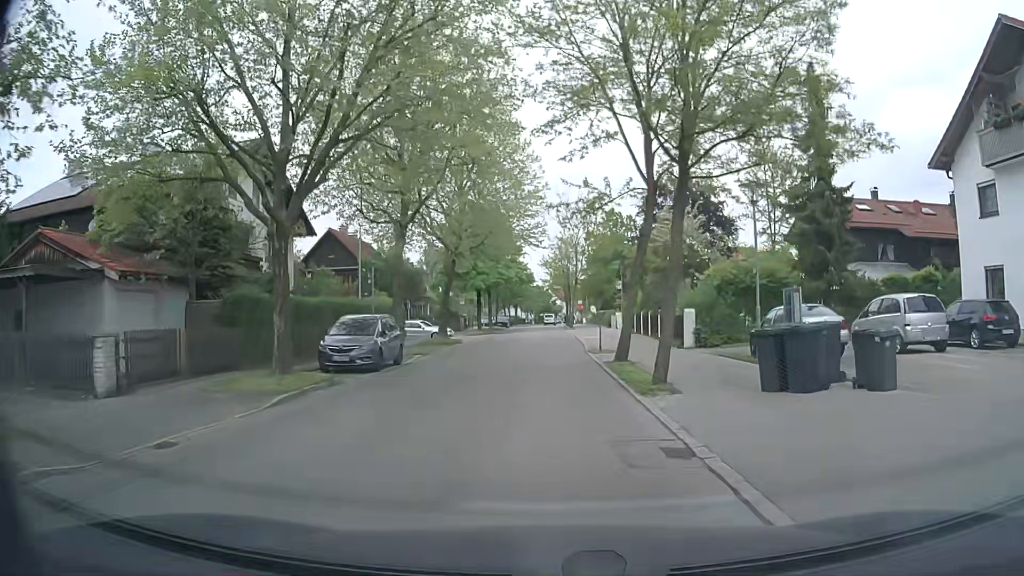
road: residential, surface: asphalt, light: Day
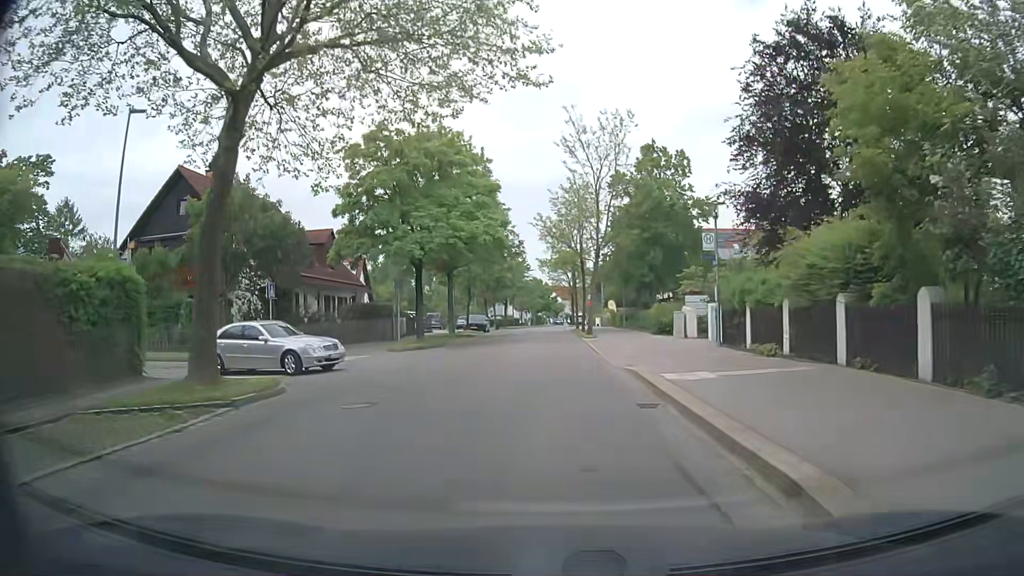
(-0.2, +27.3) m; -1°
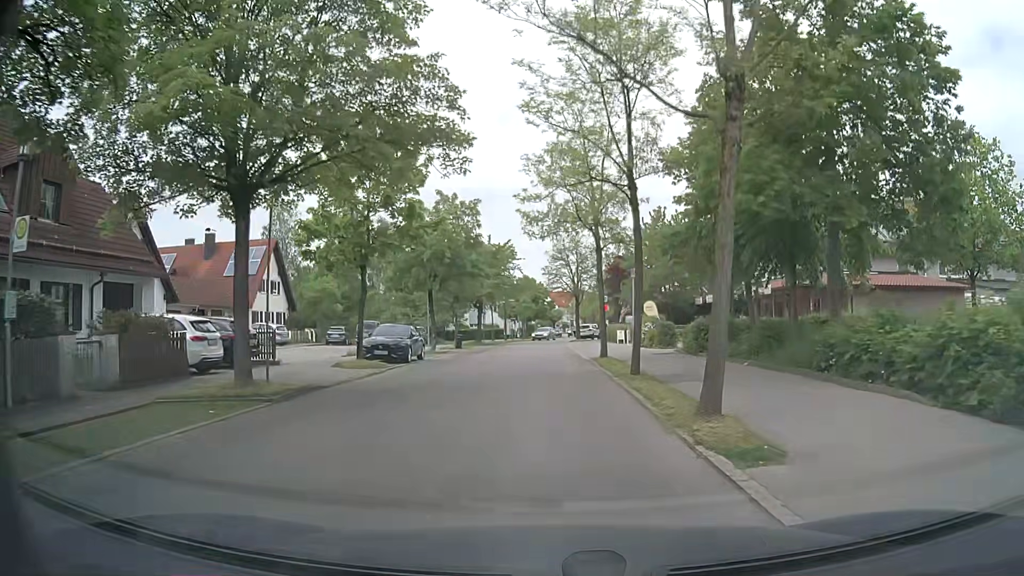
(+0.2, +27.7) m; +1°
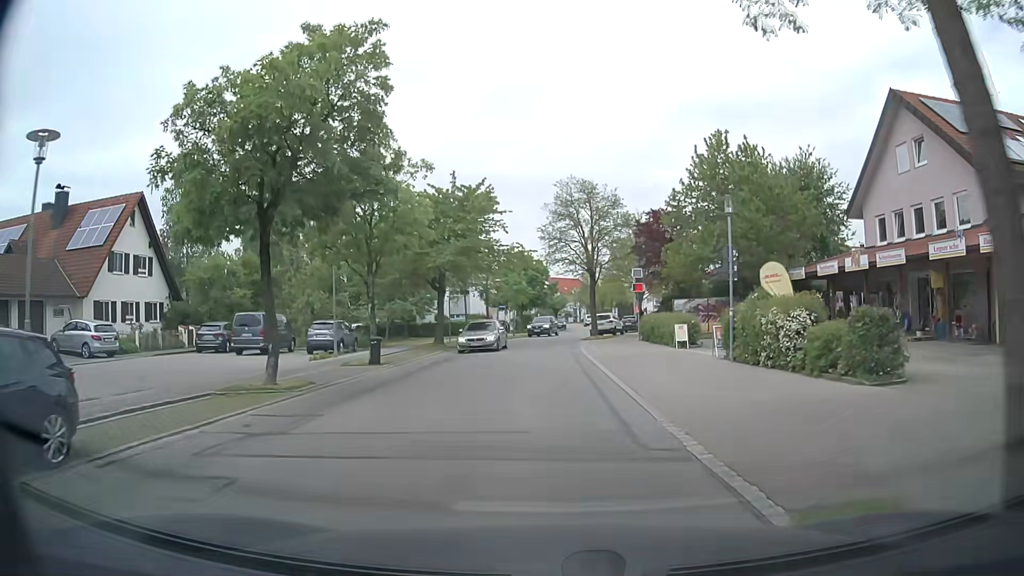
(0.0, +21.6) m; 0°
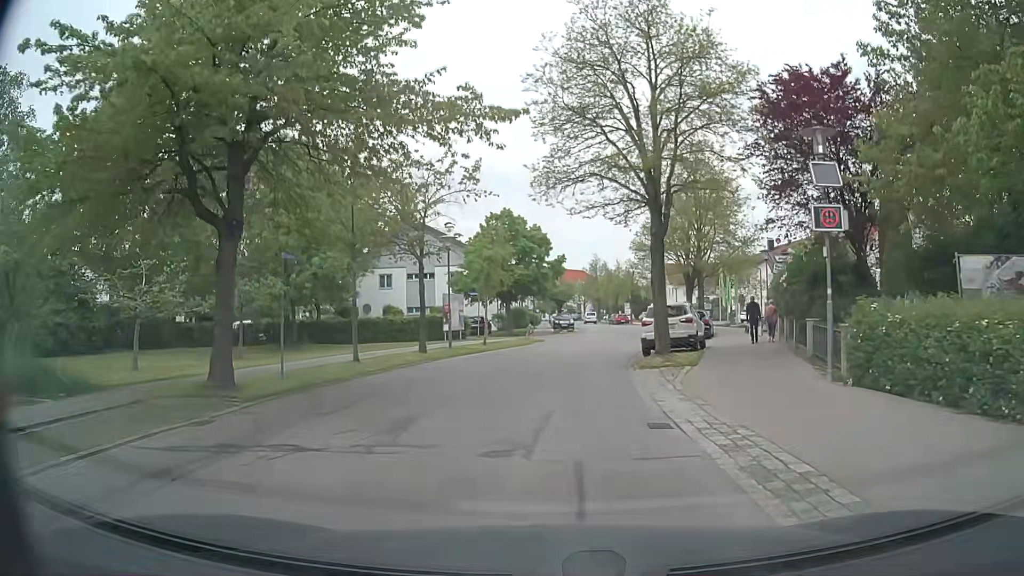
(0.0, +25.5) m; 0°
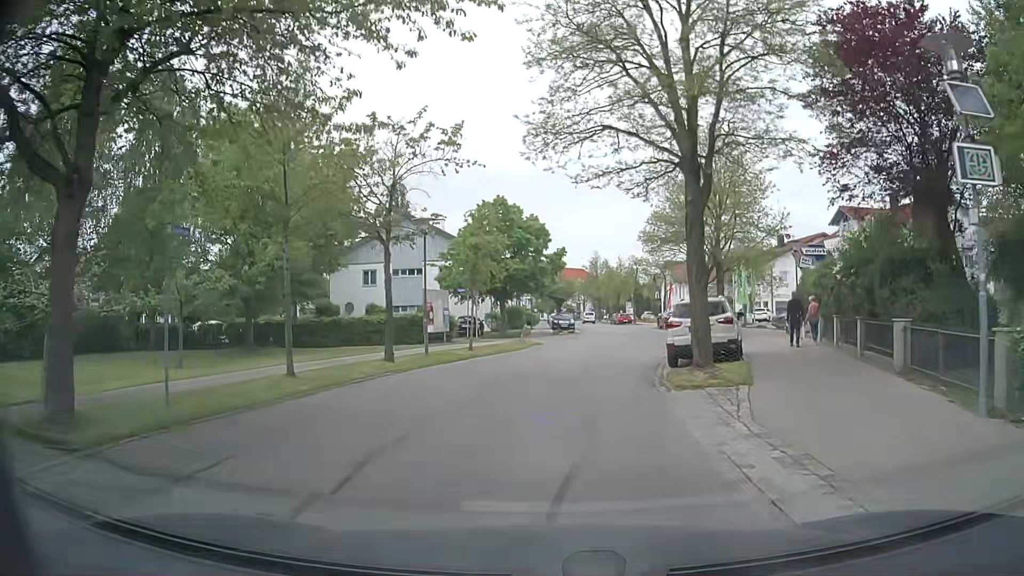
(0.0, +4.8) m; 0°
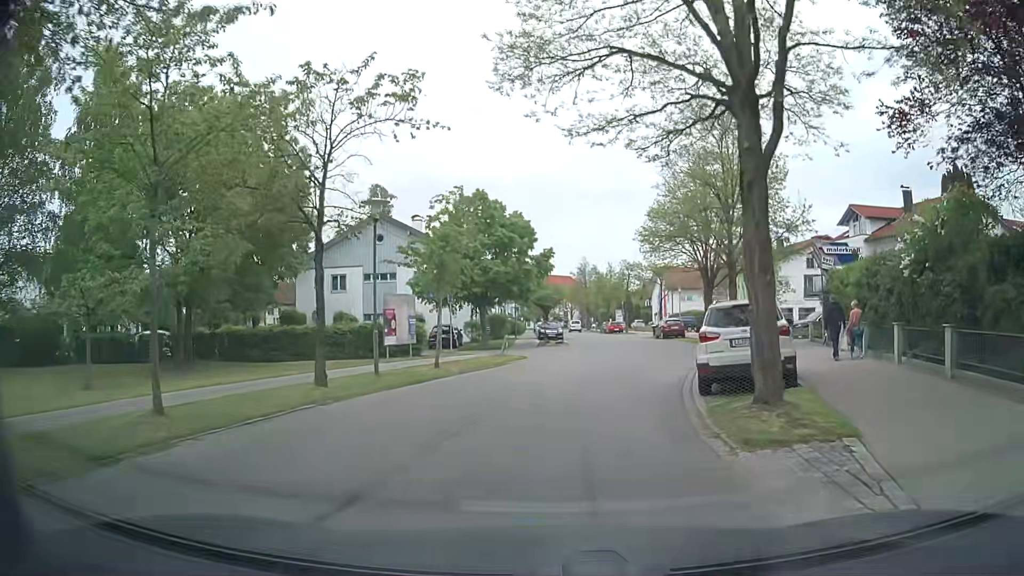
(0.0, +4.7) m; +1°
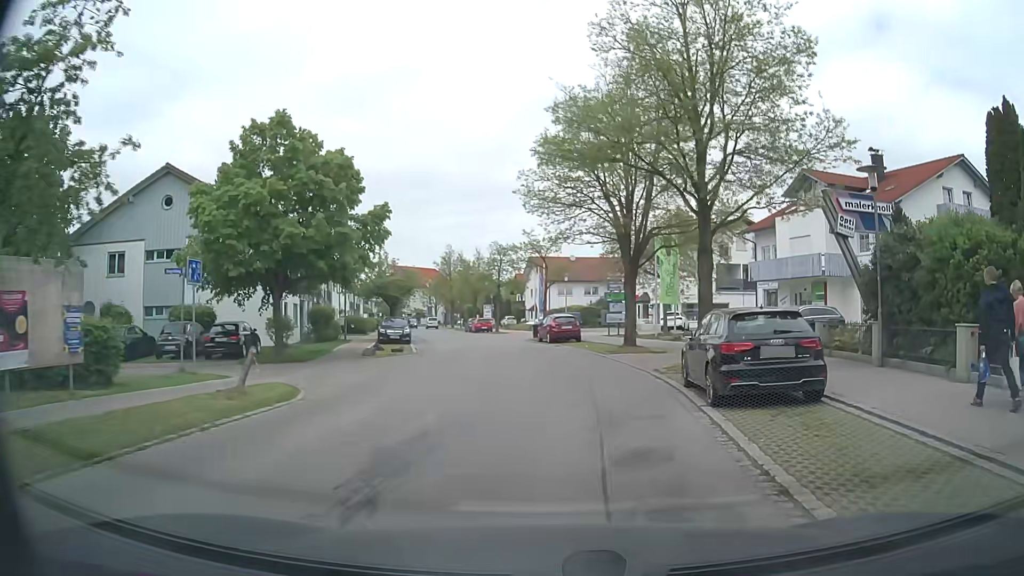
(+1.0, +14.0) m; +11°
(0, +10) (0, +20) (-1, +30) (-2, +40) (-5, +50) (-7, +59) (-9, +69) (-11, +79) (-13, +89) (-15, +98) m
